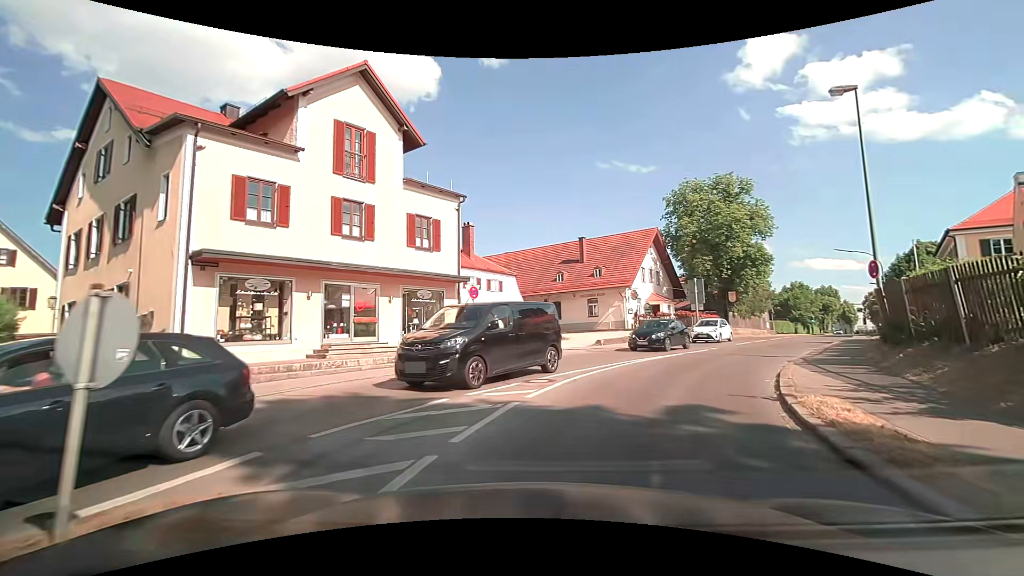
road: tertiary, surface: asphalt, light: Day
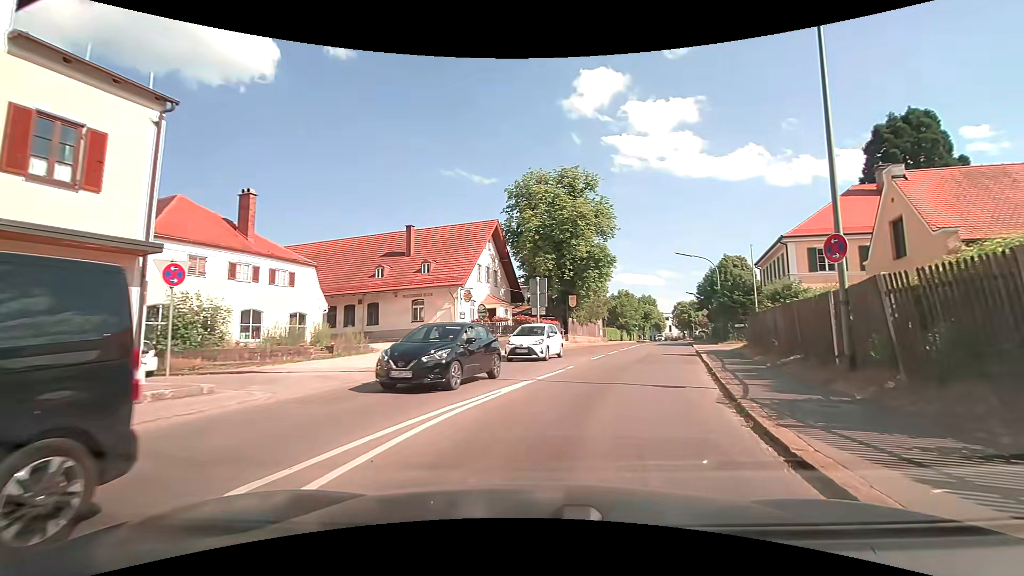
(+1.3, +9.0) m; +17°
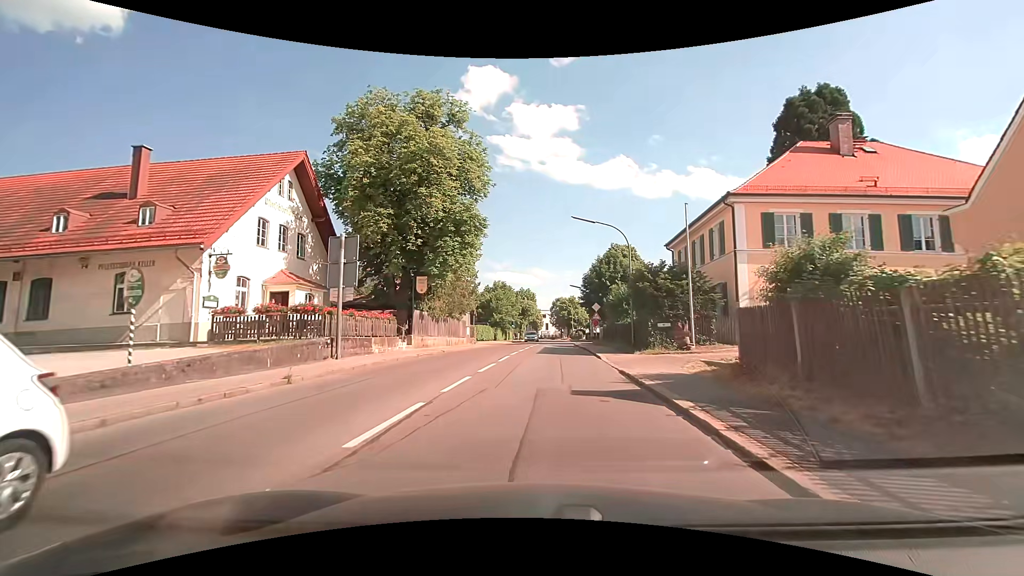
(+2.8, +15.3) m; +14°
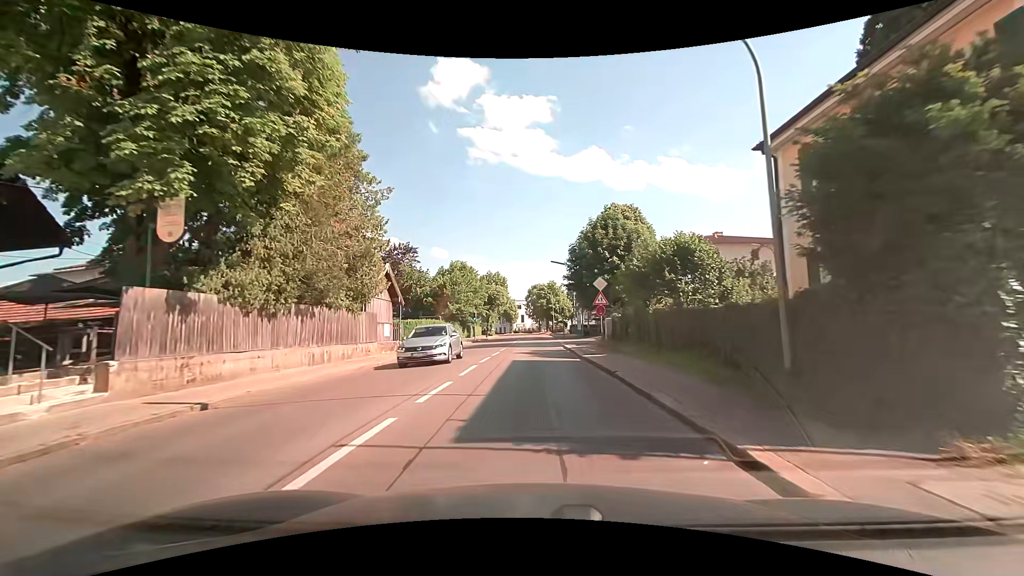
(+0.7, +19.5) m; +3°
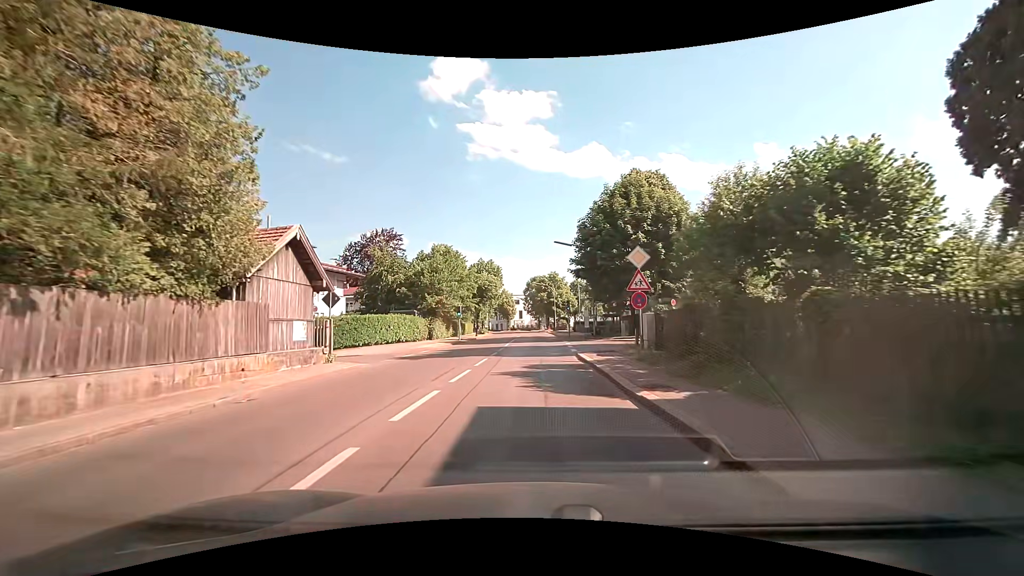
(0.0, +10.6) m; 0°
(0, +10) (0, +20) (0, +30) (0, +40) (0, +50) (0, +60) (0, +70) (0, +80) (-2, +90) (-3, +100) m
